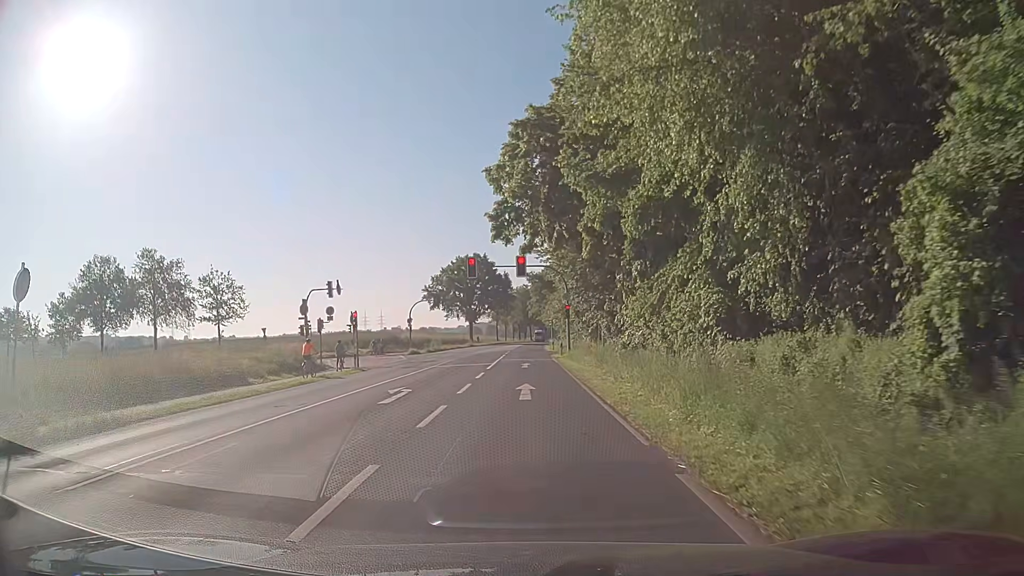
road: secondary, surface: asphalt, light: Day
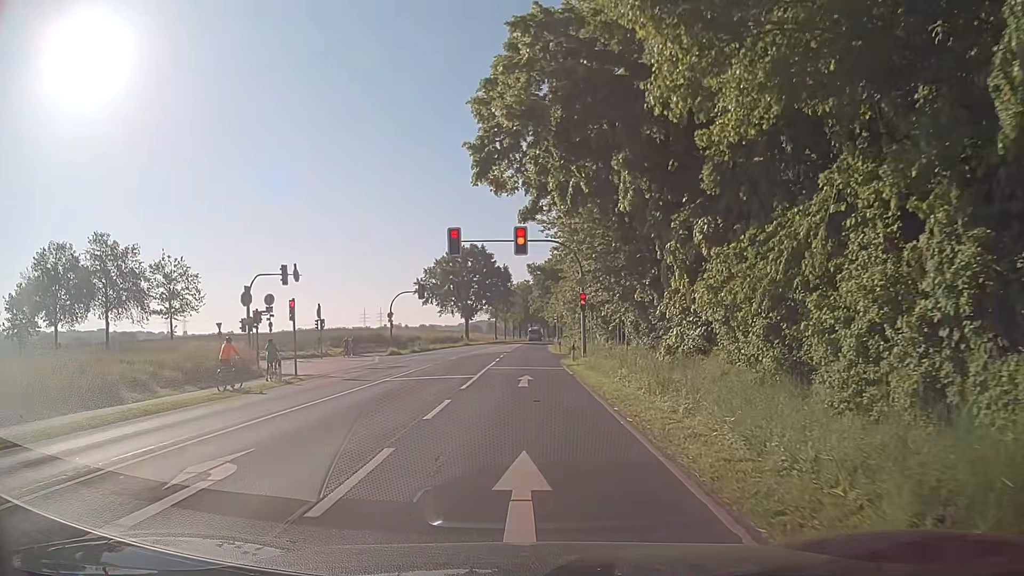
(0.0, +10.8) m; 0°
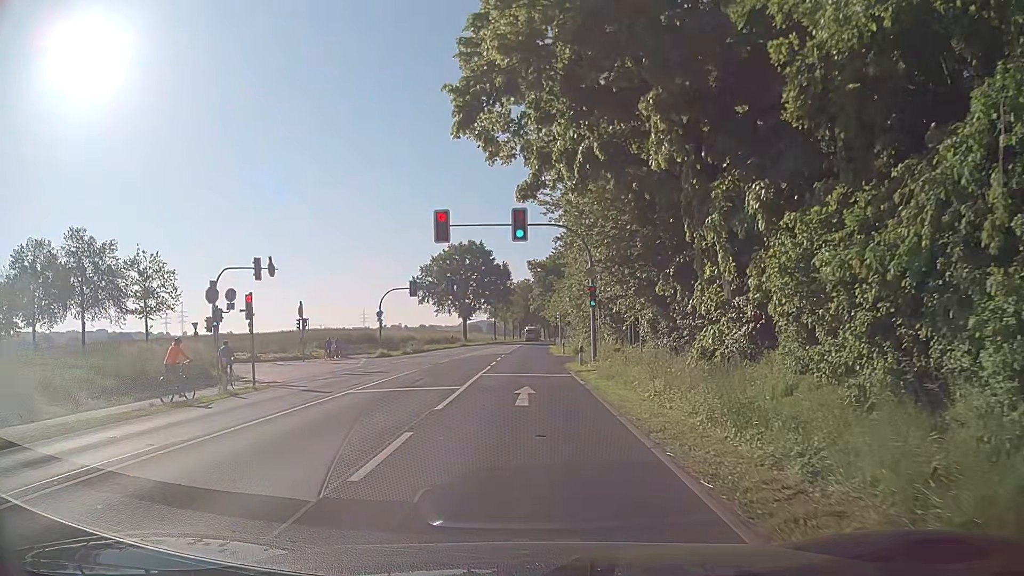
(0.0, +4.6) m; 0°
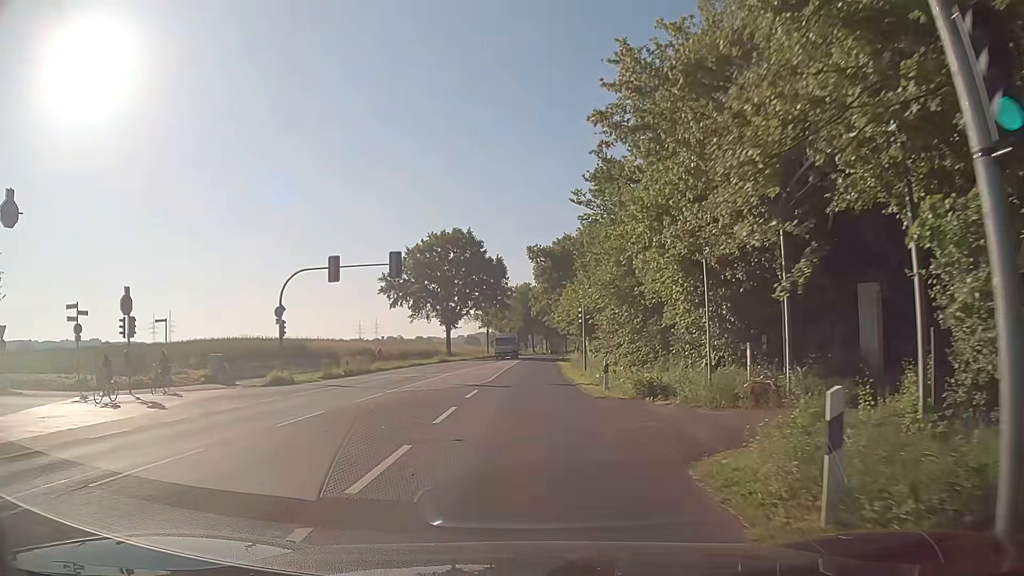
(+0.1, +24.3) m; +1°
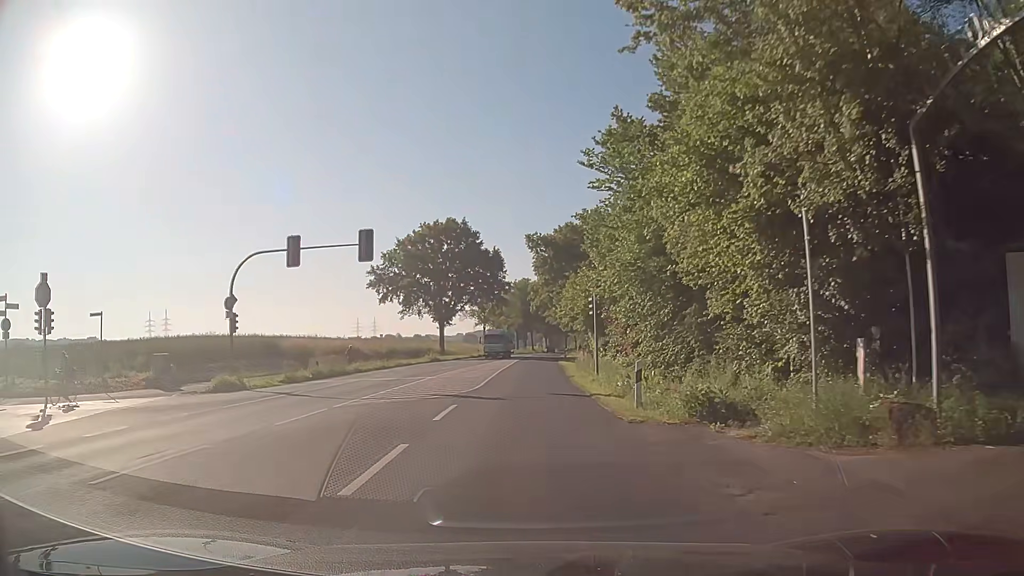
(0.0, +6.1) m; 0°
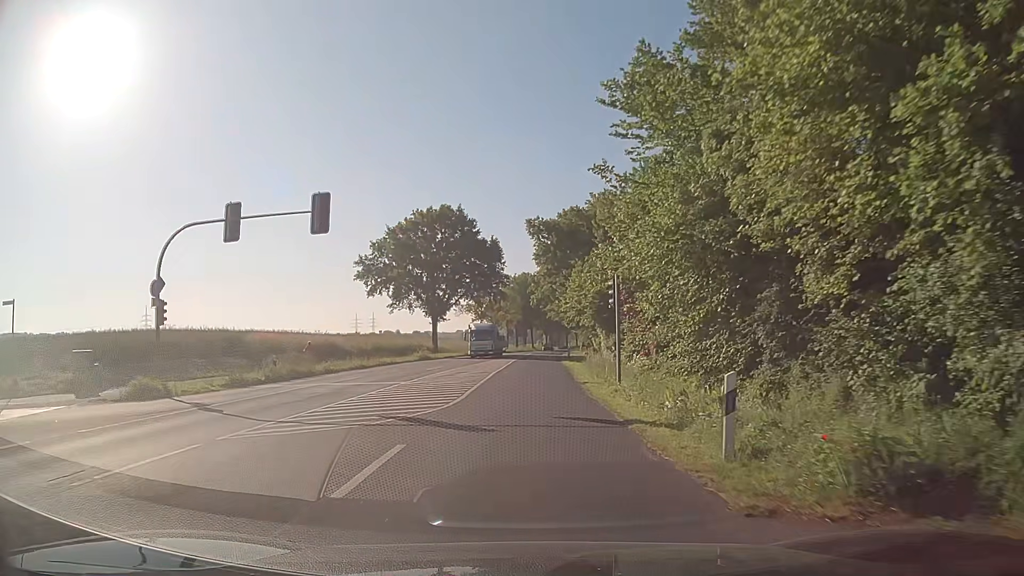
(0.0, +6.5) m; 0°
